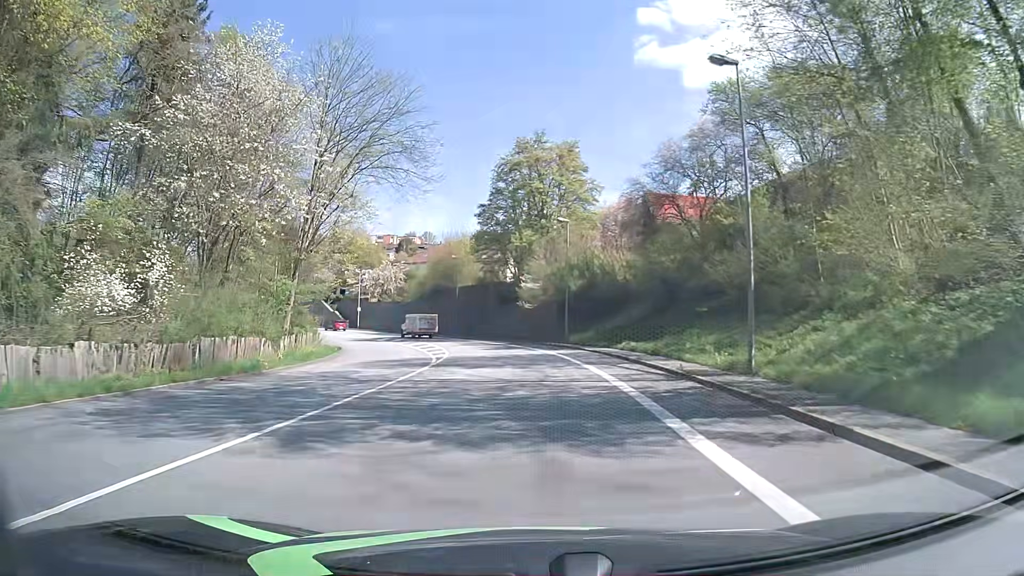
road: primary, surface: asphalt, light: Day
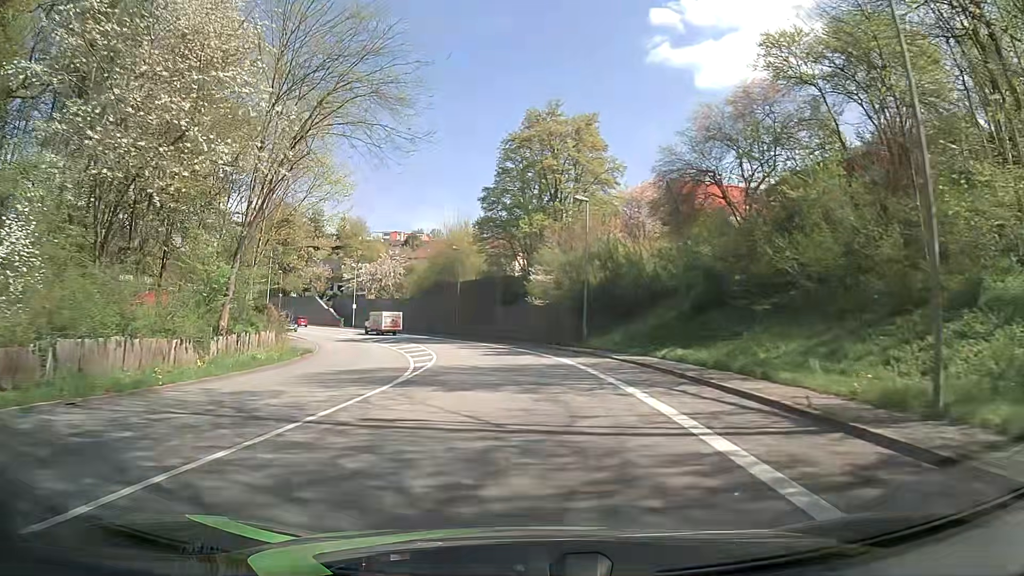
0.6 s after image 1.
(-0.1, +7.8) m; 0°
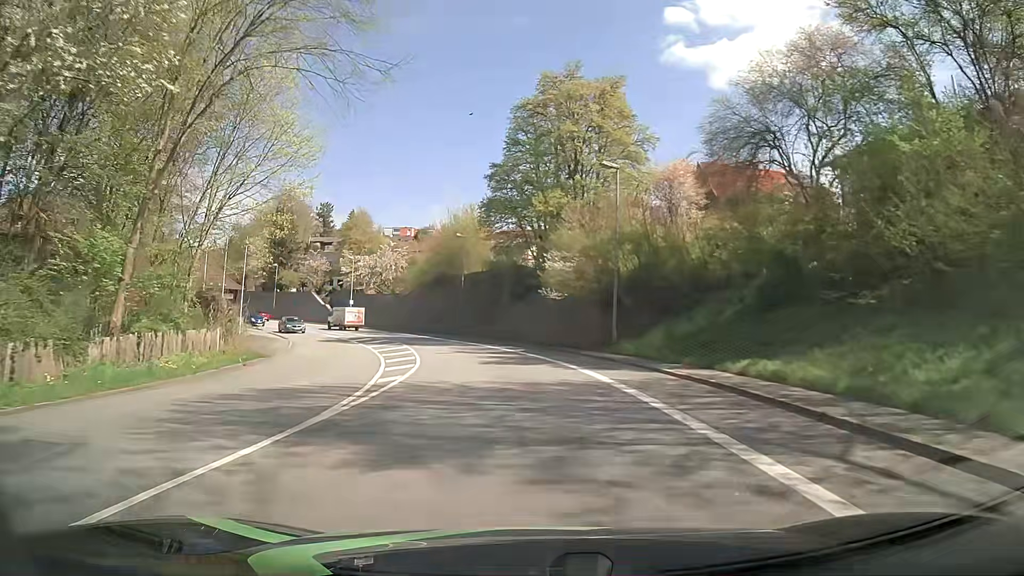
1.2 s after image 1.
(-0.1, +7.8) m; -1°
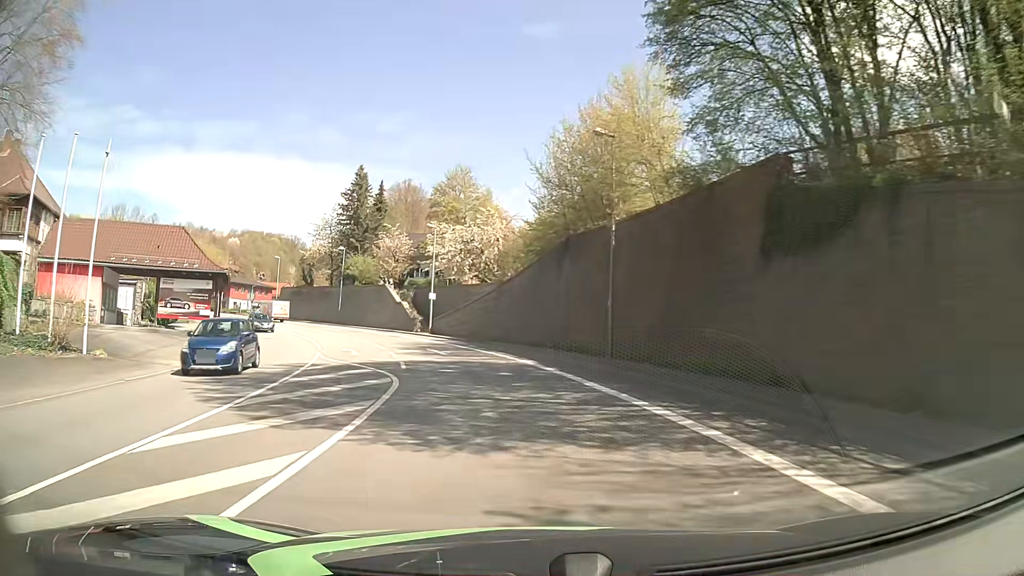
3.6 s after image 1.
(-3.2, +30.8) m; -13°
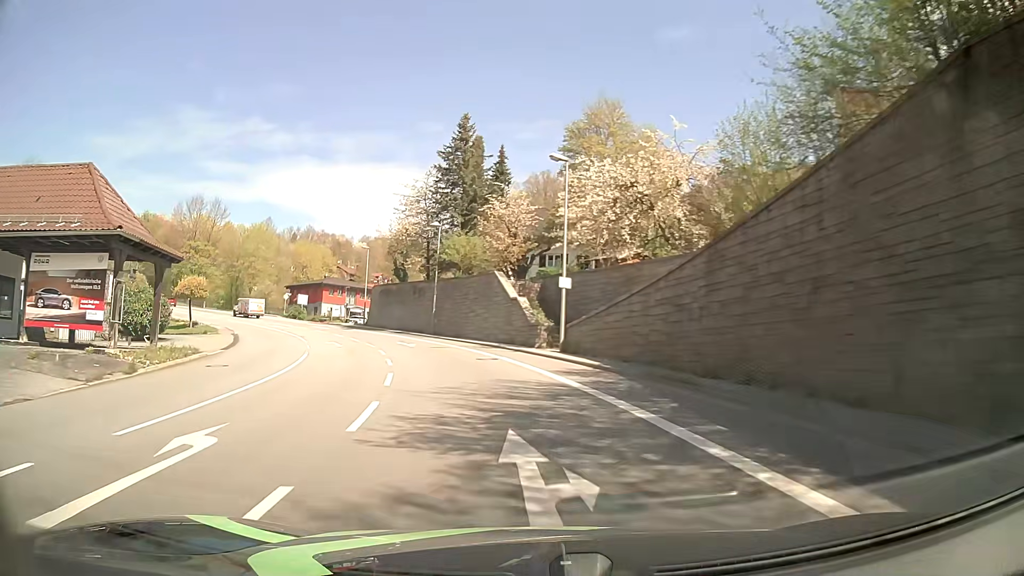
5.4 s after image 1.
(-2.4, +23.0) m; -12°
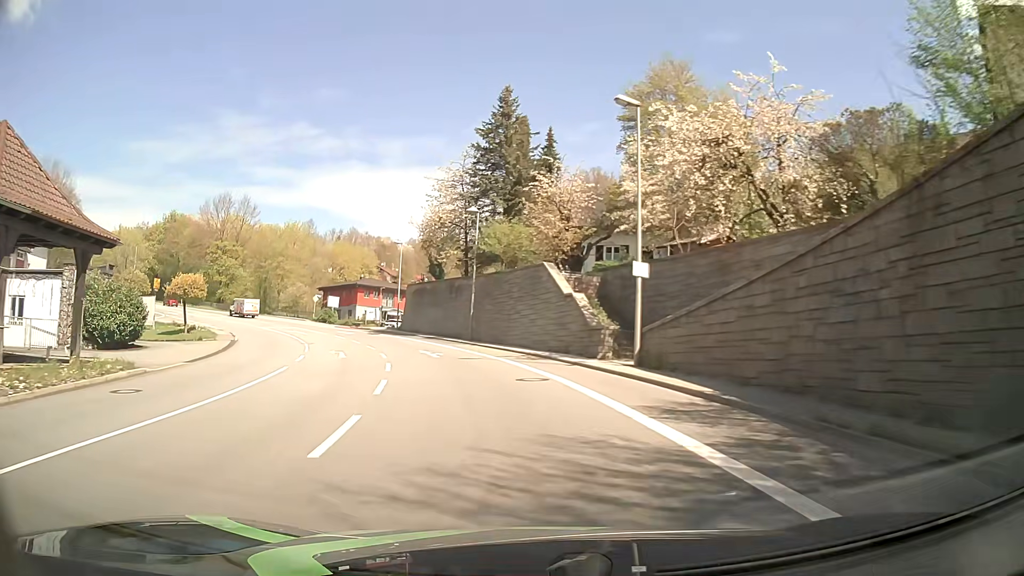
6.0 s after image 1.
(-0.3, +7.7) m; -4°
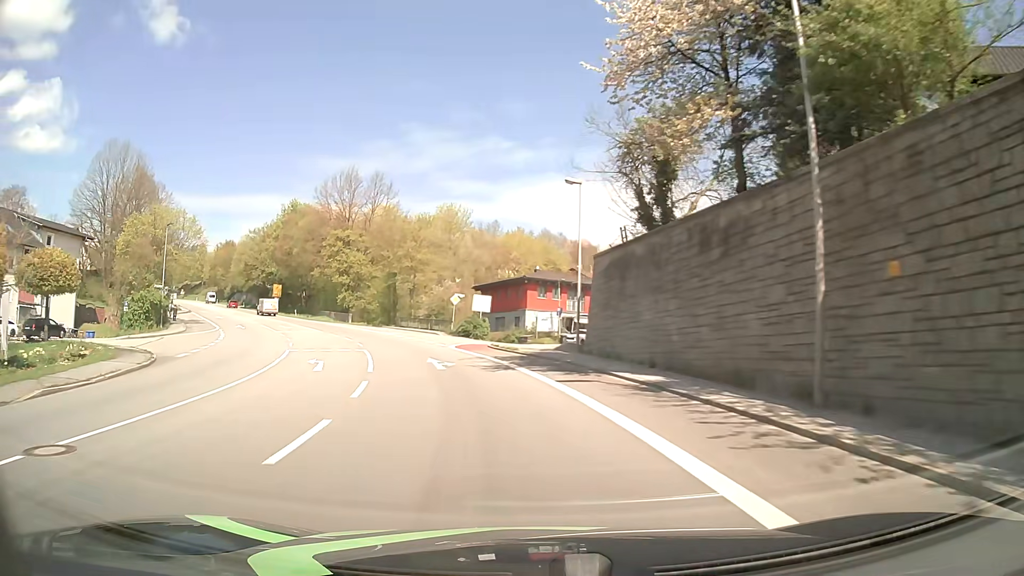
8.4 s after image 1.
(-4.6, +30.6) m; -17°
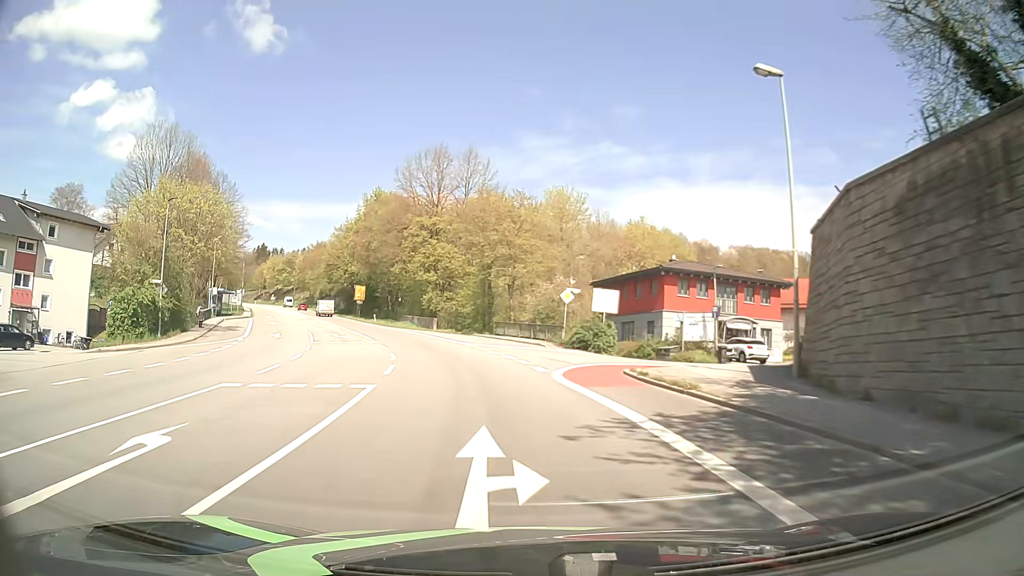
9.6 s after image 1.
(-1.4, +15.4) m; -10°
